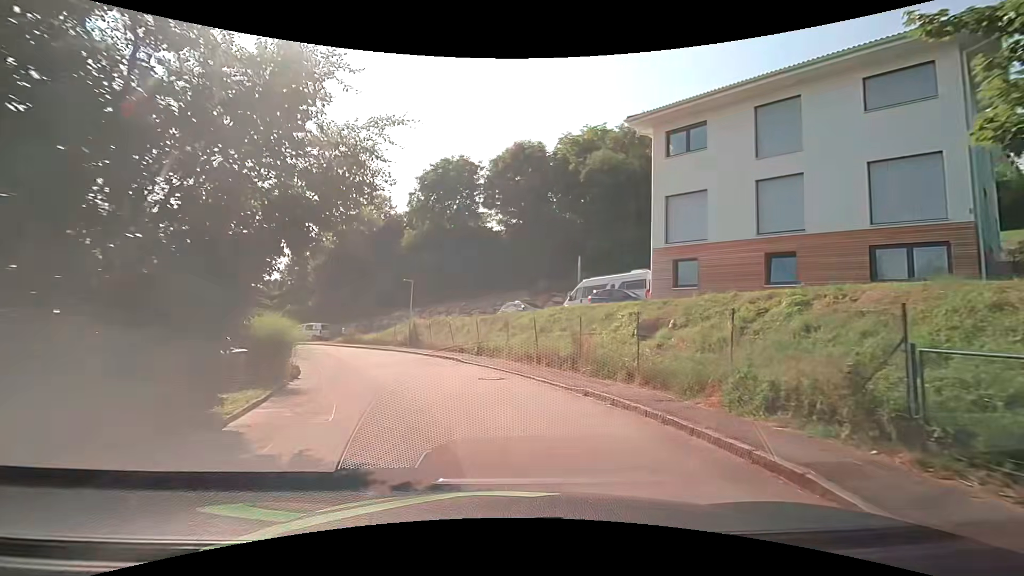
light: Day
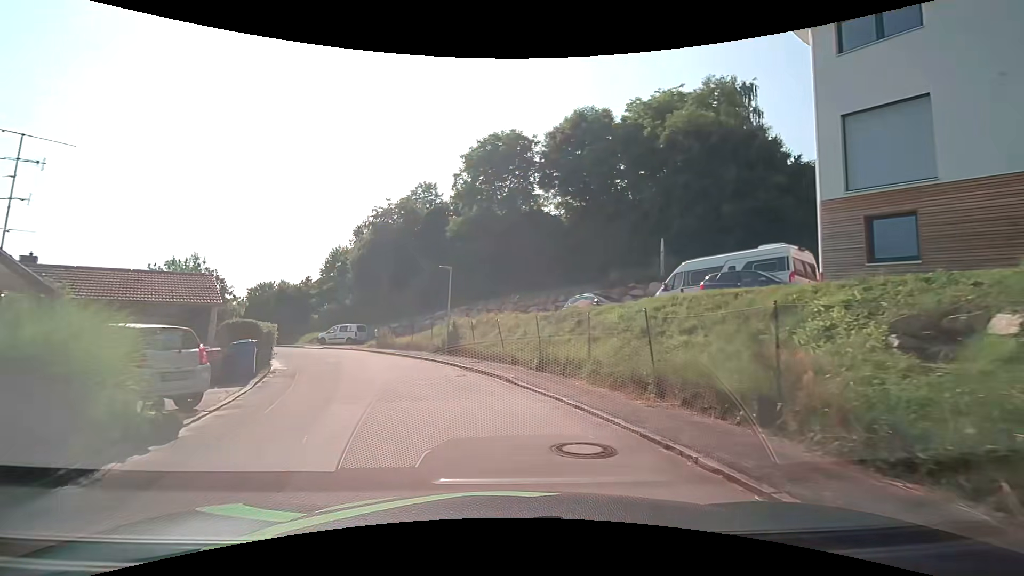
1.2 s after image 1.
(-0.3, +7.7) m; -5°
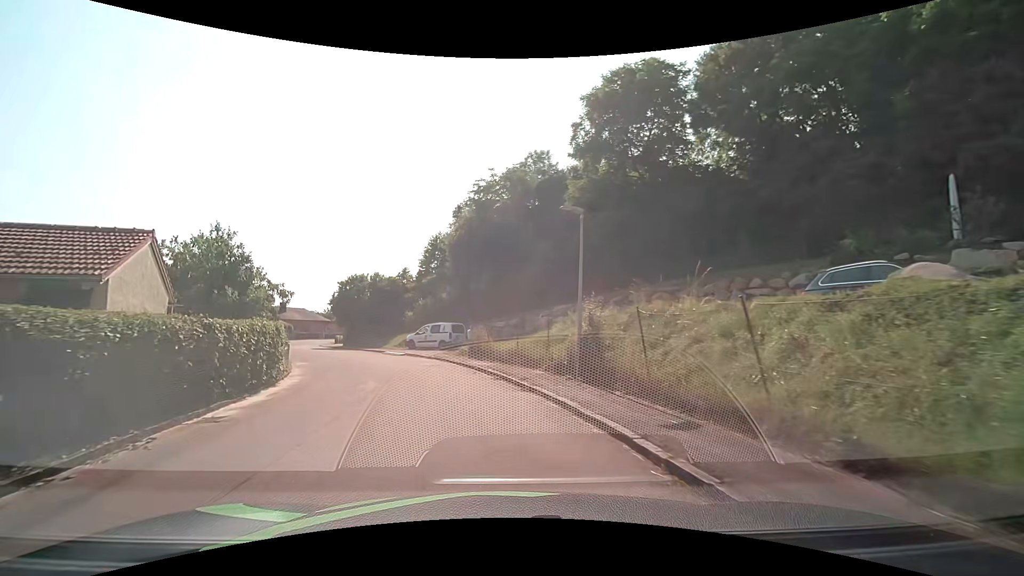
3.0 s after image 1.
(-1.4, +11.7) m; -15°
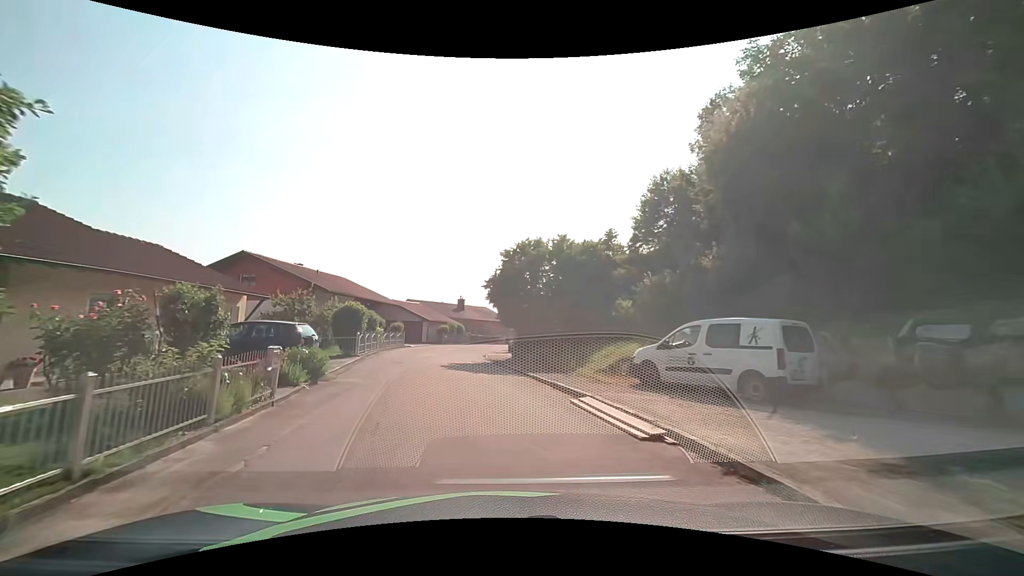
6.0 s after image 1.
(-3.8, +20.8) m; -20°
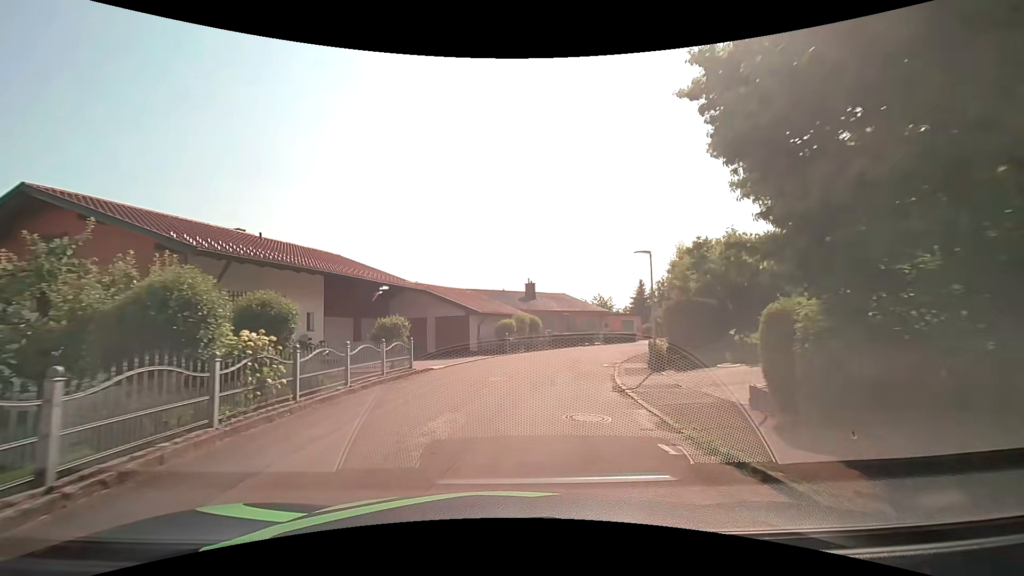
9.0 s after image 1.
(-2.3, +22.1) m; -8°
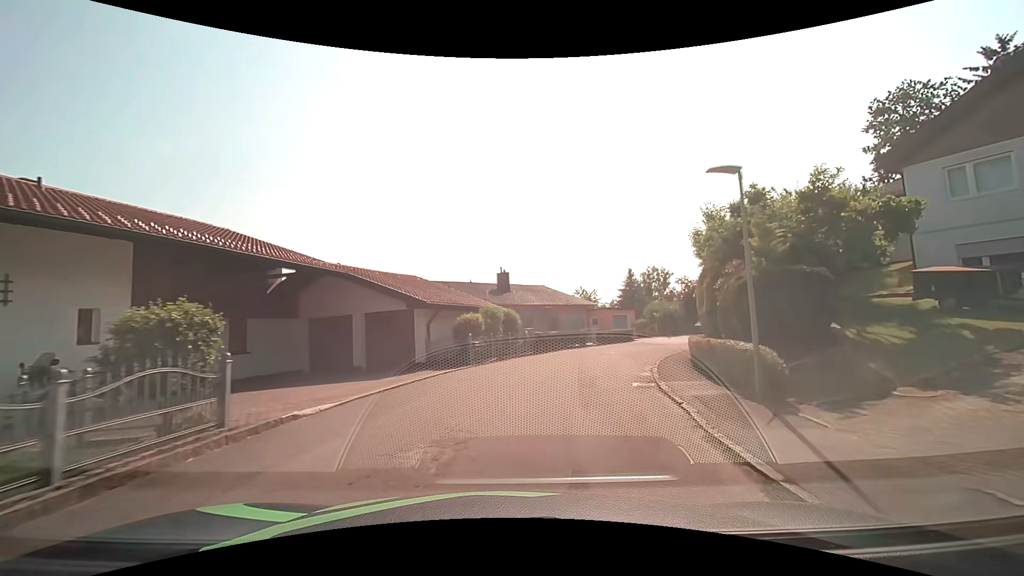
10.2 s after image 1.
(+0.3, +9.0) m; +4°
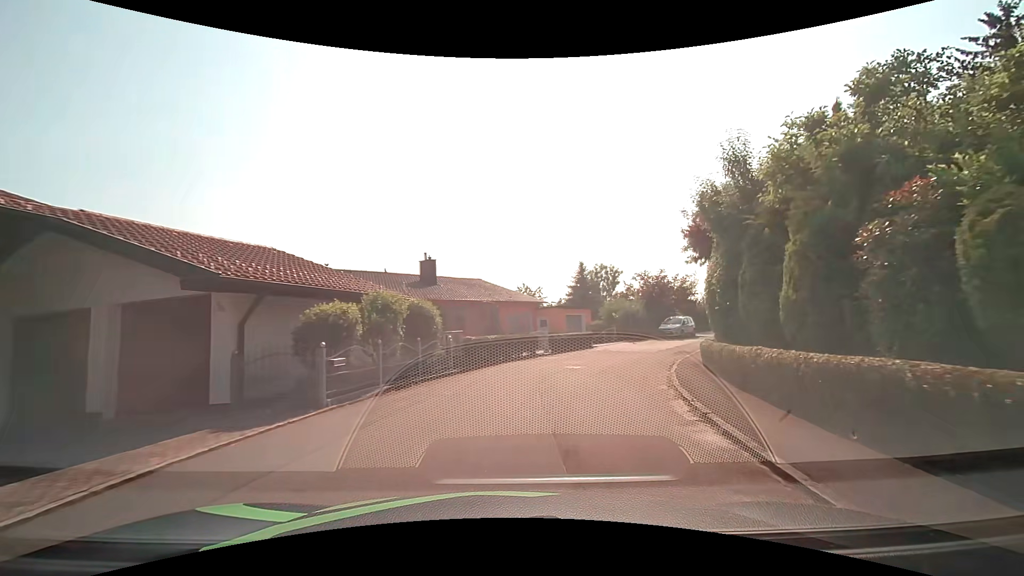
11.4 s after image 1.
(+0.4, +9.0) m; +6°
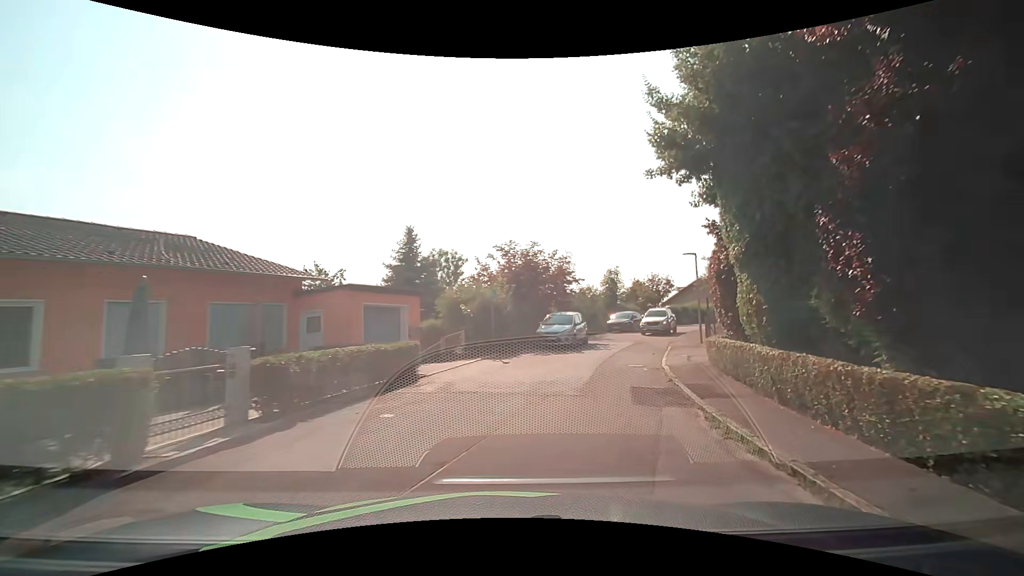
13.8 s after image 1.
(+2.6, +17.5) m; +18°
(+2, +10) (+4, +19) (+8, +29) (+12, +38) (+18, +46) (+24, +54) (+31, +61) (+39, +67) (+47, +73) (+55, +79) m
